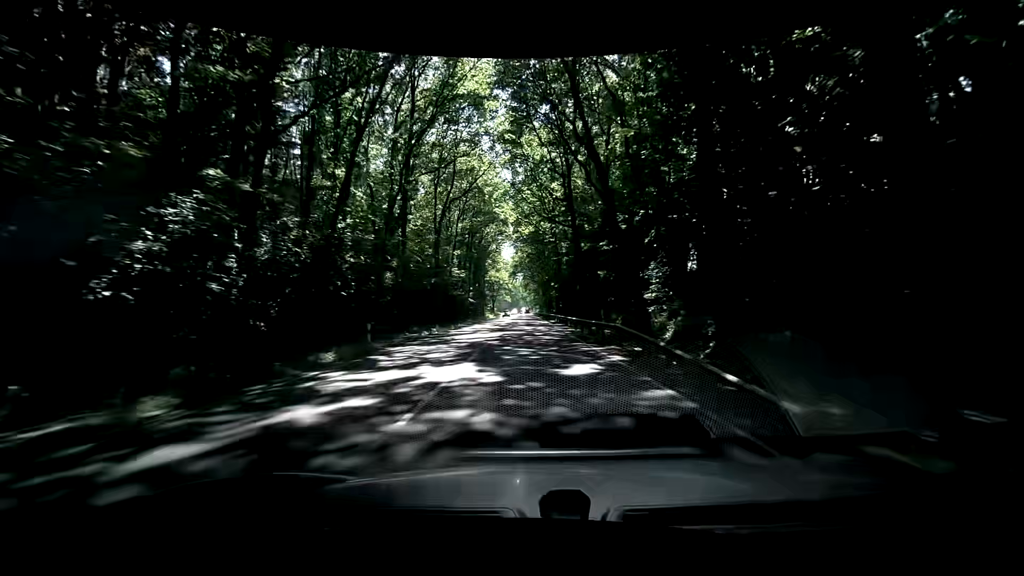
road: primary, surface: asphalt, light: Day
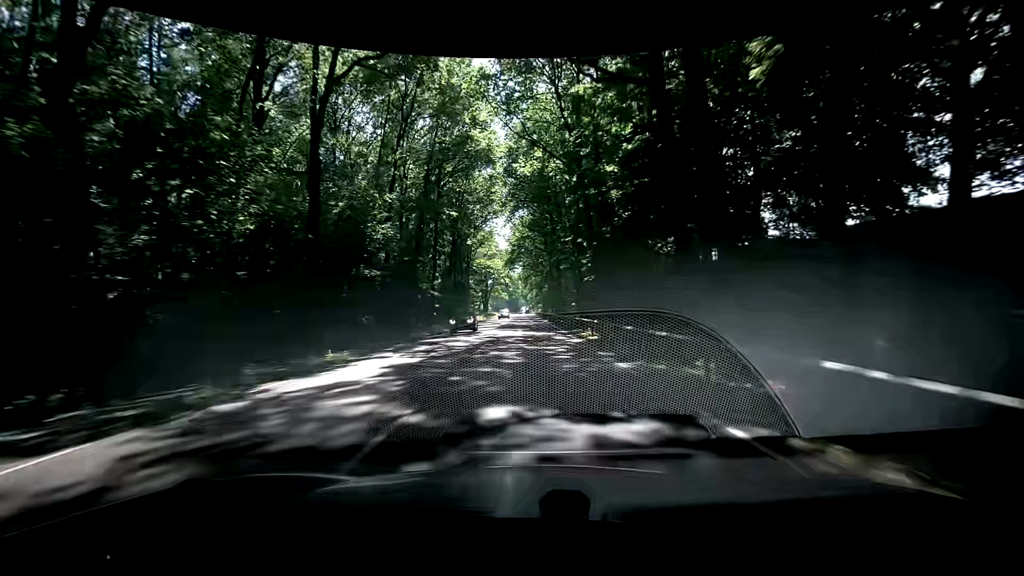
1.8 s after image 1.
(+0.6, +33.3) m; +2°
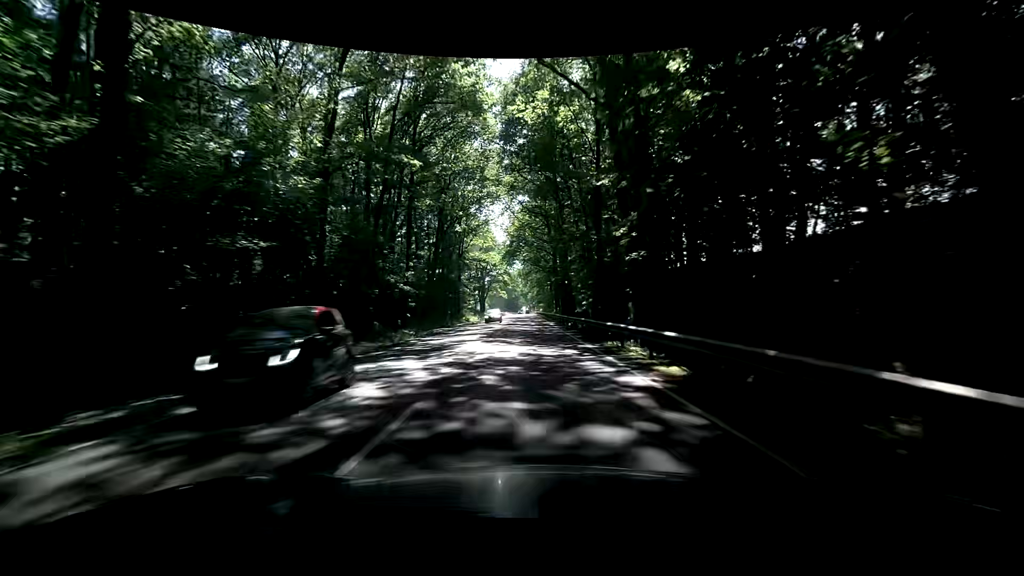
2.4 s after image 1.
(-0.2, +12.0) m; 0°
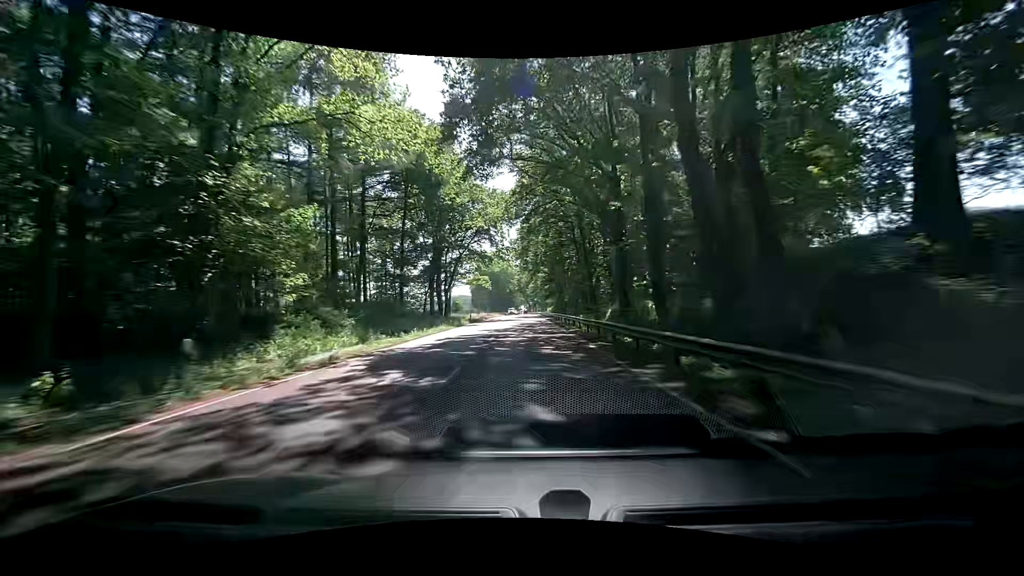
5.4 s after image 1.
(-1.2, +67.0) m; 0°
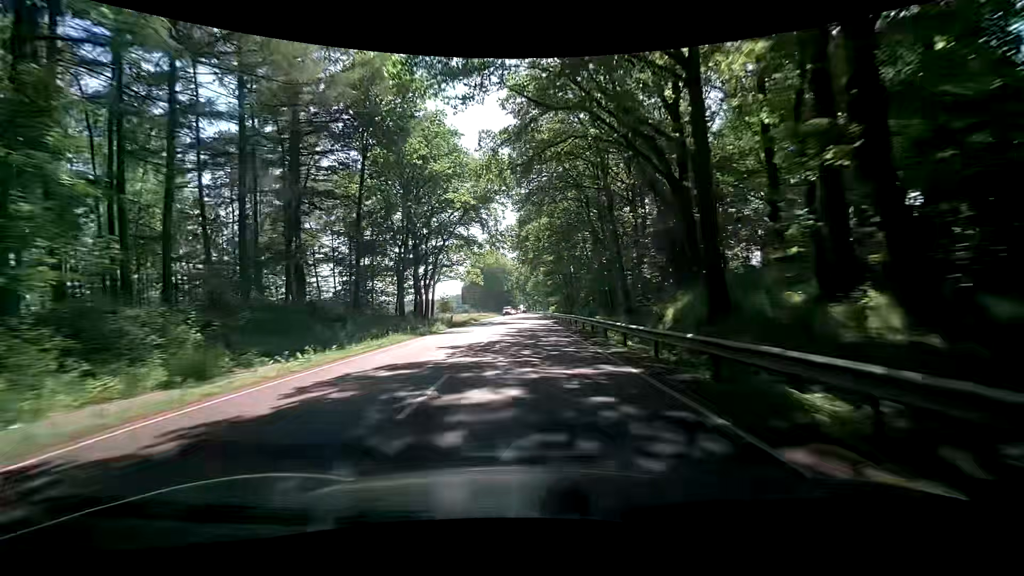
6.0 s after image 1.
(0.0, +14.5) m; 0°
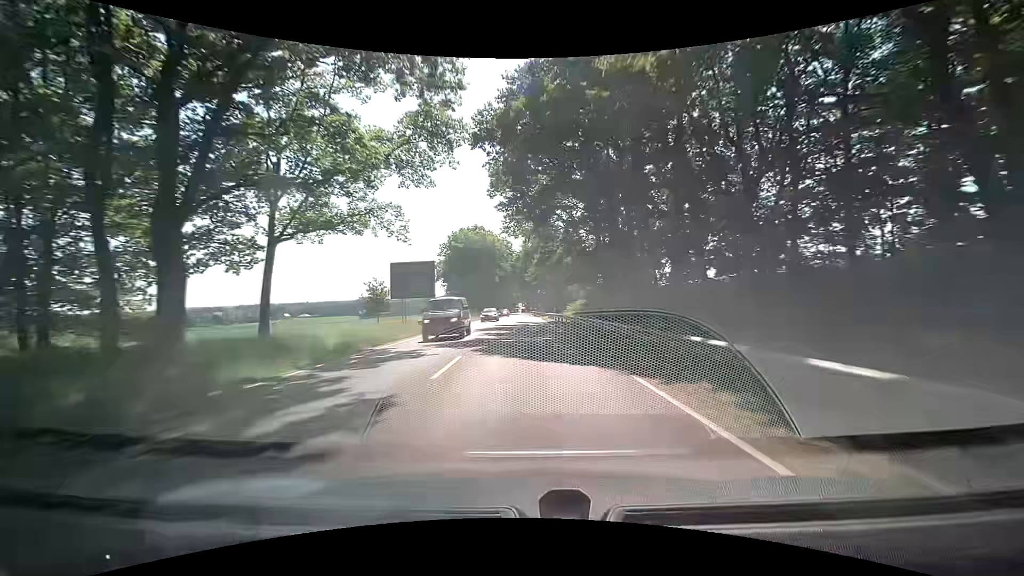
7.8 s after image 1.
(+0.1, +44.7) m; 0°
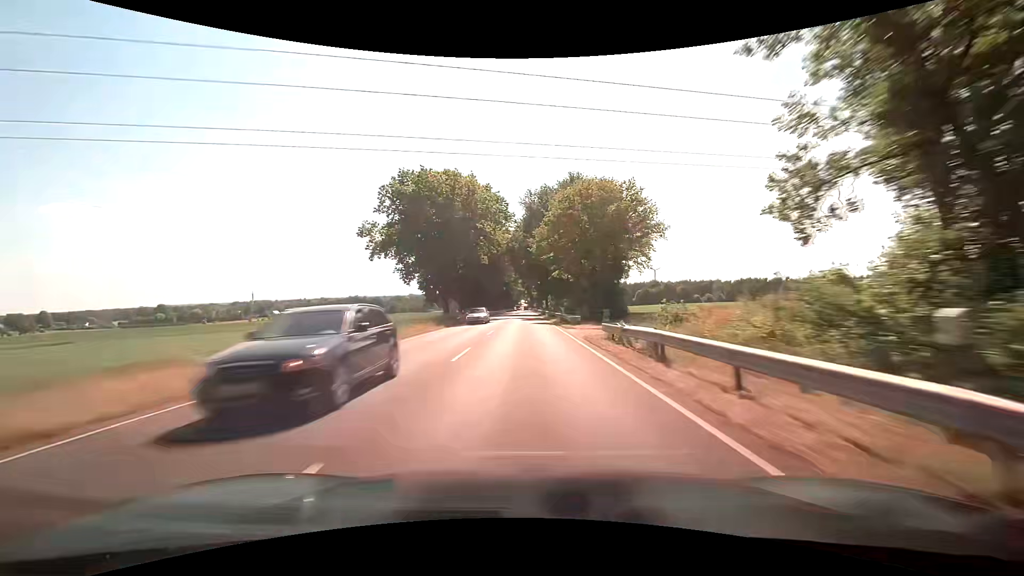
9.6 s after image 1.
(-0.1, +45.3) m; 0°
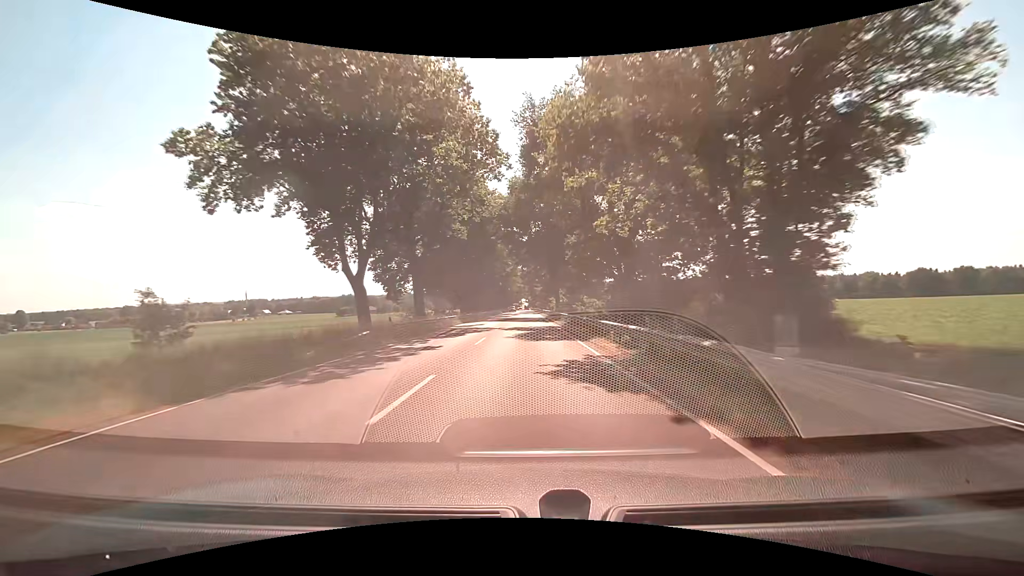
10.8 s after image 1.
(+0.1, +30.4) m; 0°
(0, +10) (0, +20) (0, +30) (0, +40) (0, +50) (0, +60) (0, +70) (0, +80) (0, +90) (0, +100) m
